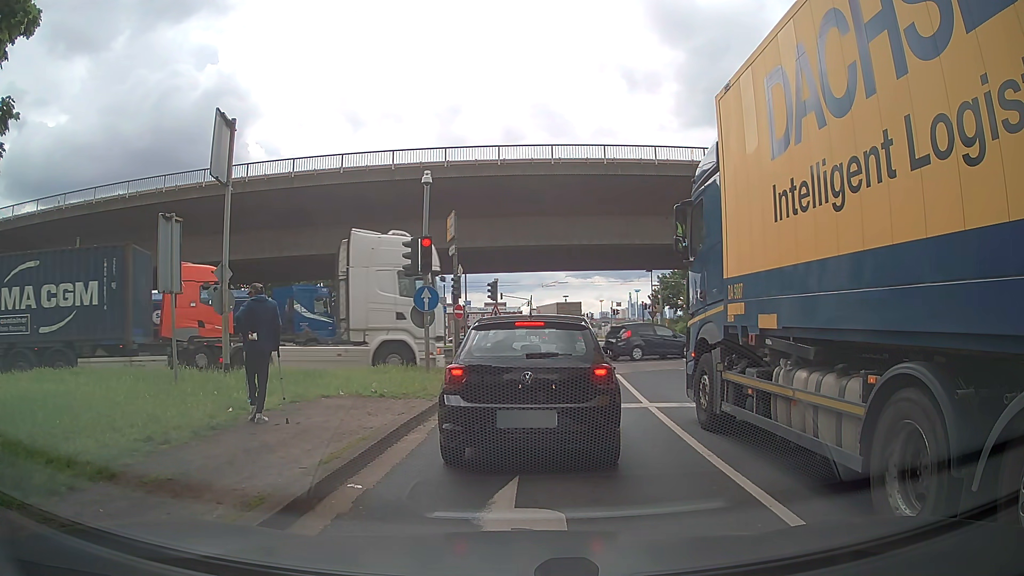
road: primary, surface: asphalt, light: Day
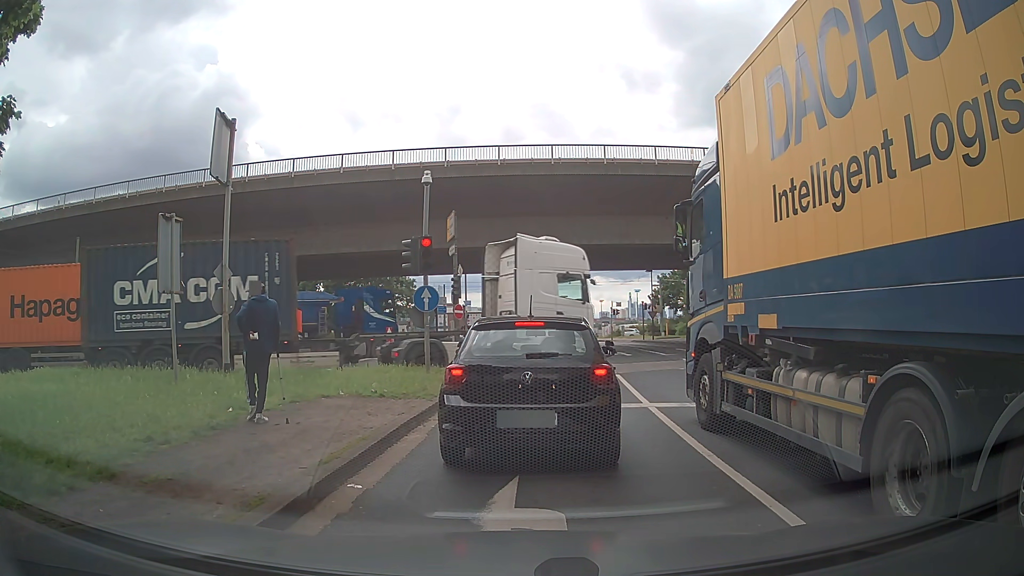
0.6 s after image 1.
(0.0, 0.0) m; 0°
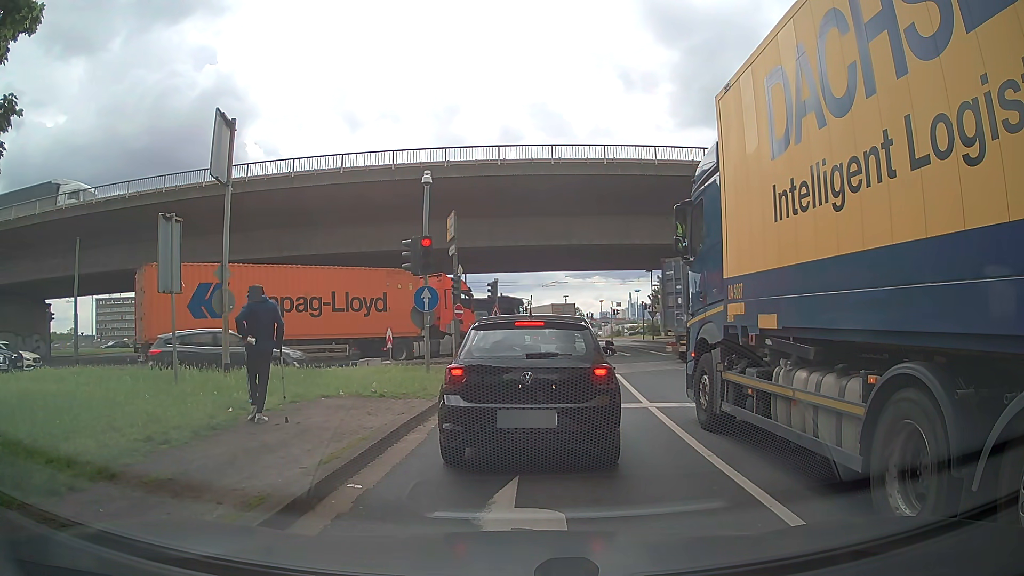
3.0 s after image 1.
(0.0, 0.0) m; 0°
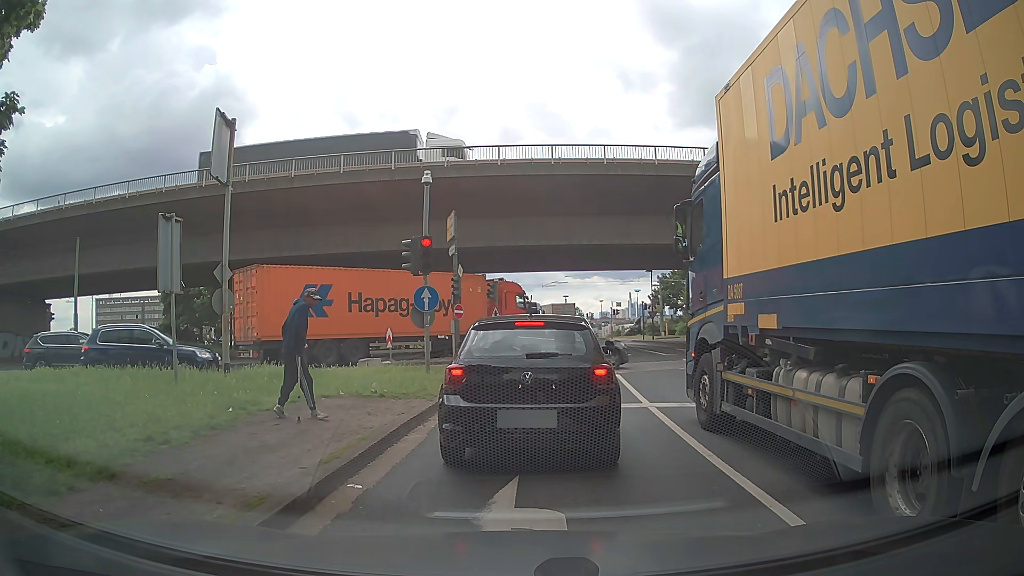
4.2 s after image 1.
(0.0, 0.0) m; 0°
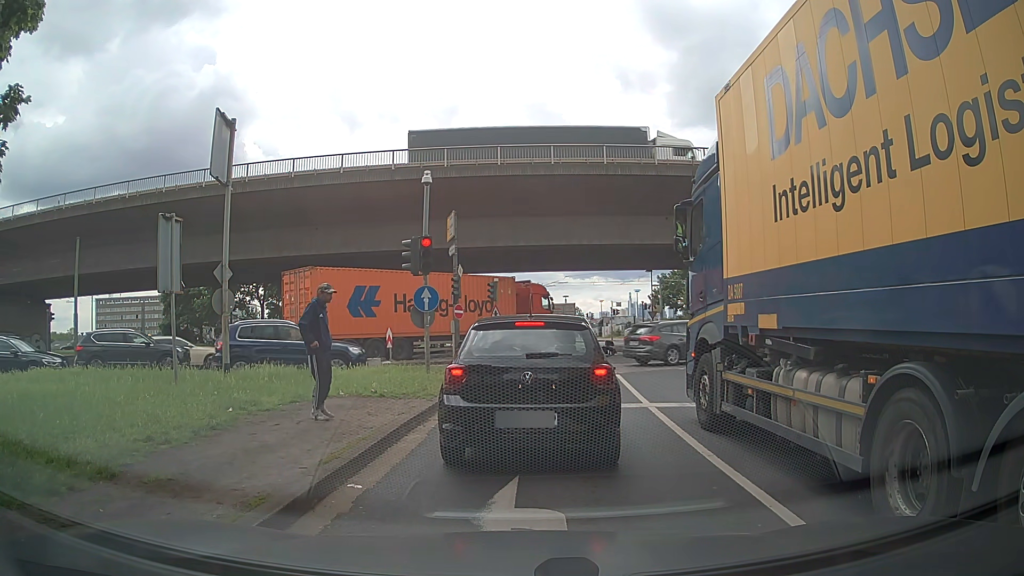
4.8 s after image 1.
(0.0, 0.0) m; 0°
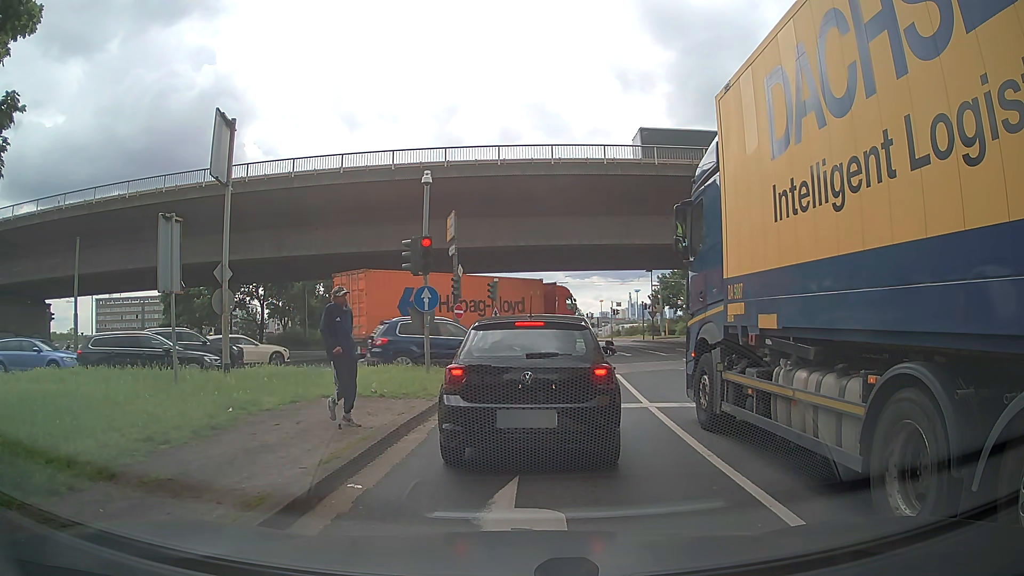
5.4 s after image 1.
(0.0, 0.0) m; 0°
